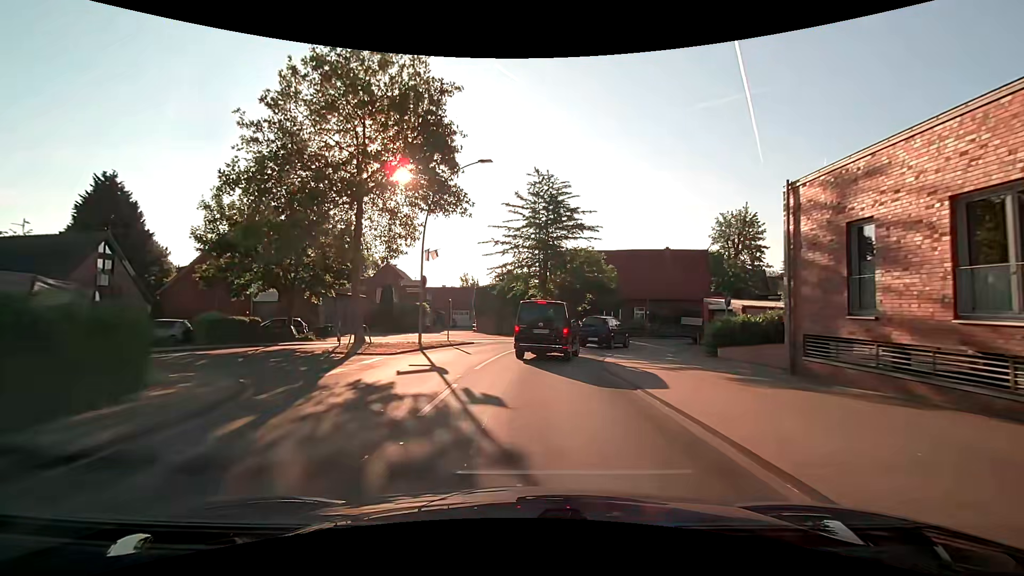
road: secondary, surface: asphalt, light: Day
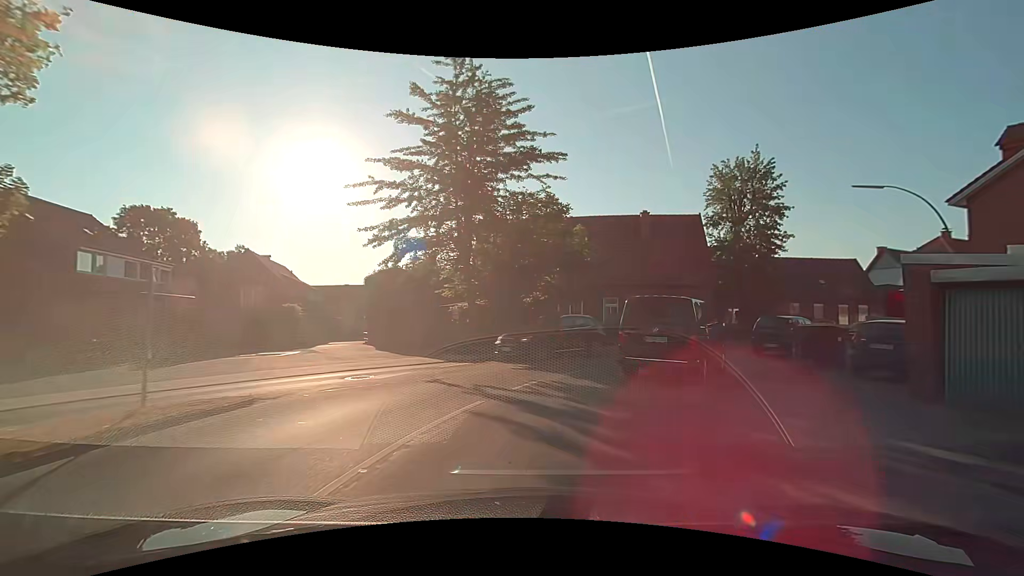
(+0.3, +17.9) m; +7°
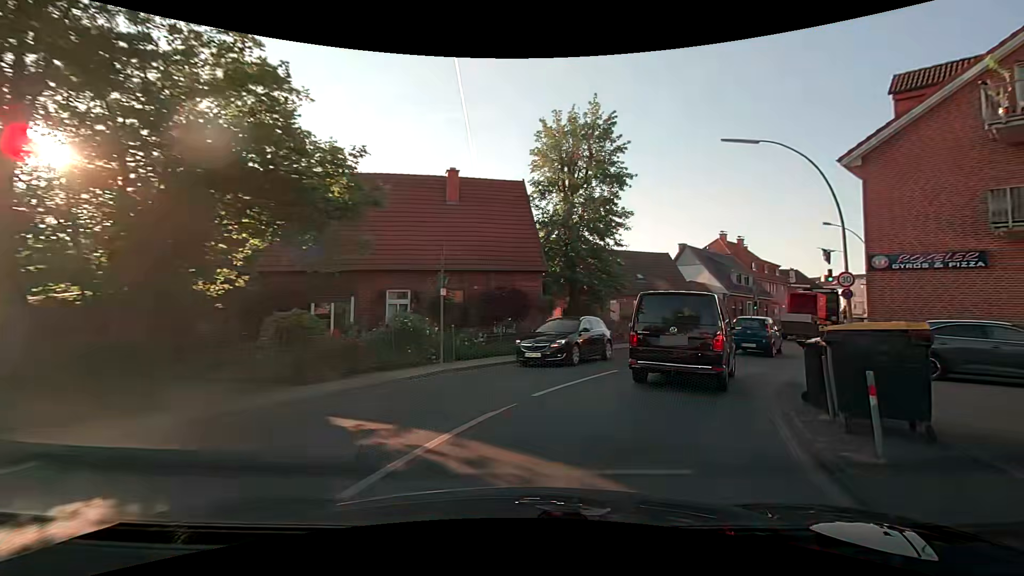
(+2.0, +11.5) m; +22°
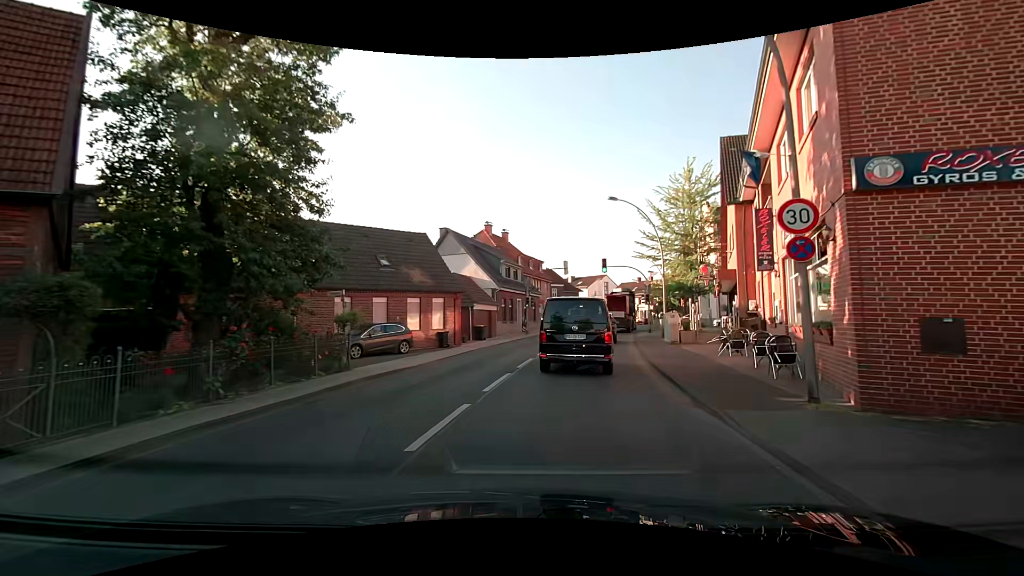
(+3.3, +13.3) m; +27°
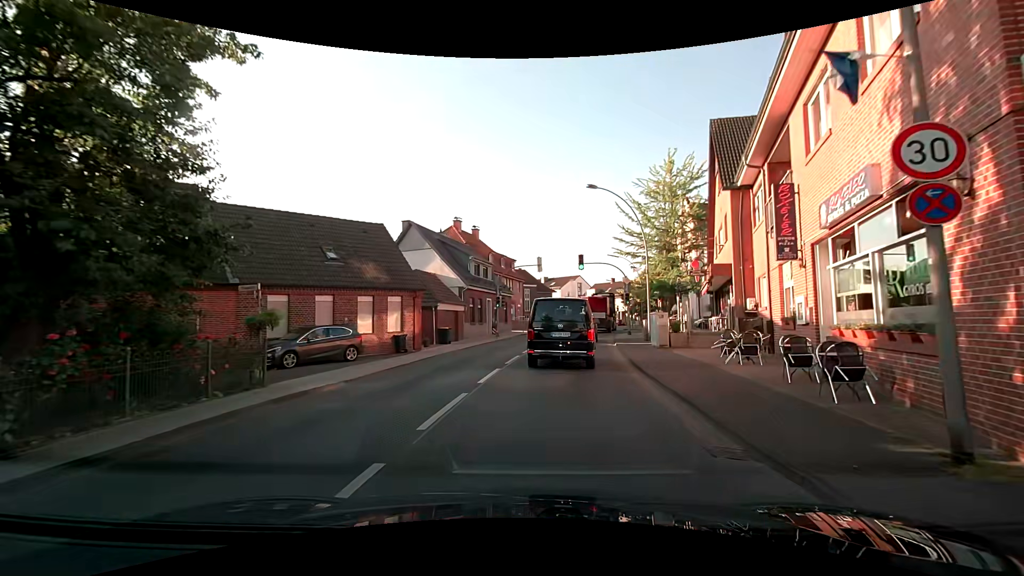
(+0.1, +3.4) m; +2°
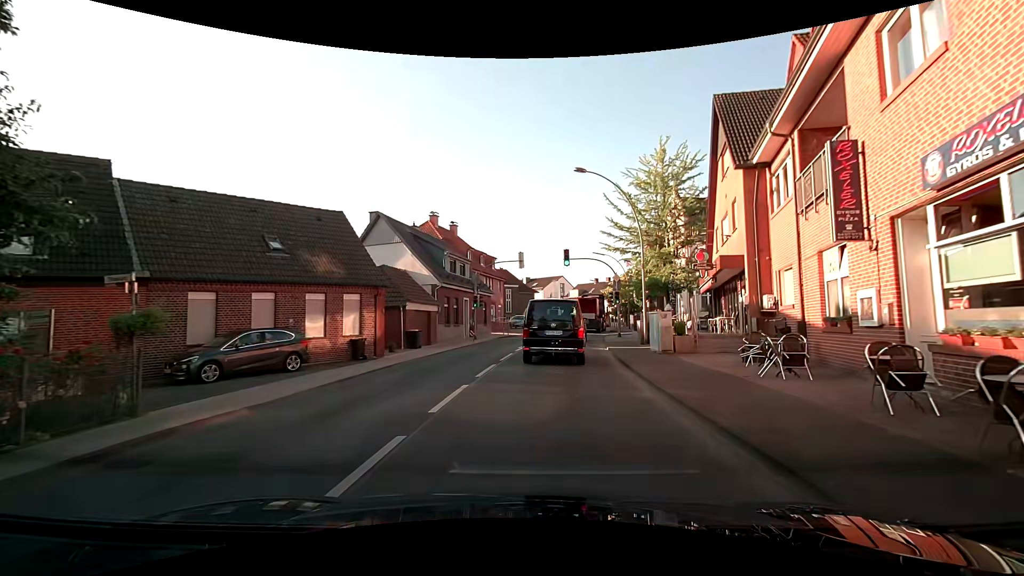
(+0.1, +3.5) m; +2°
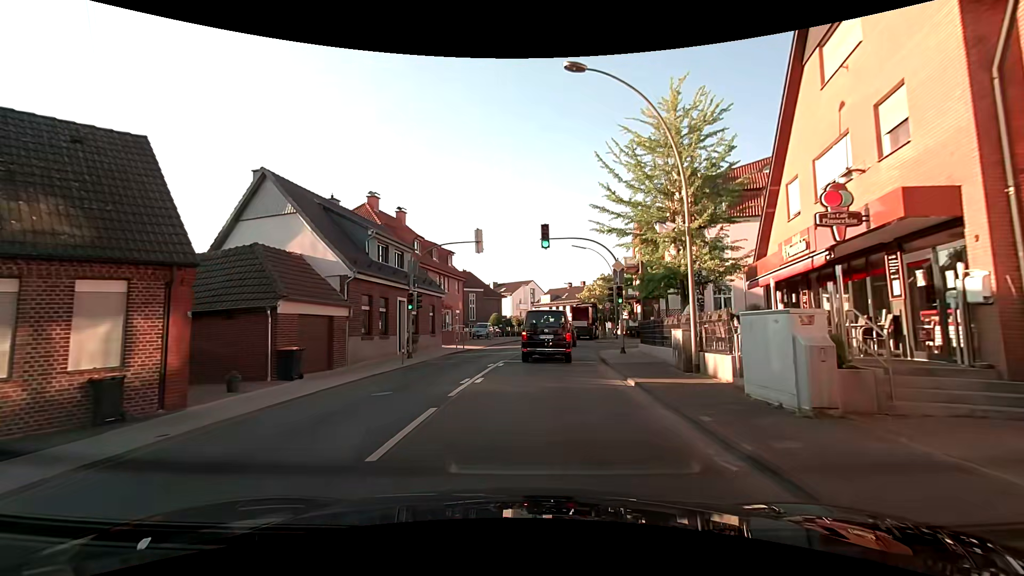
(+0.5, +11.2) m; +6°
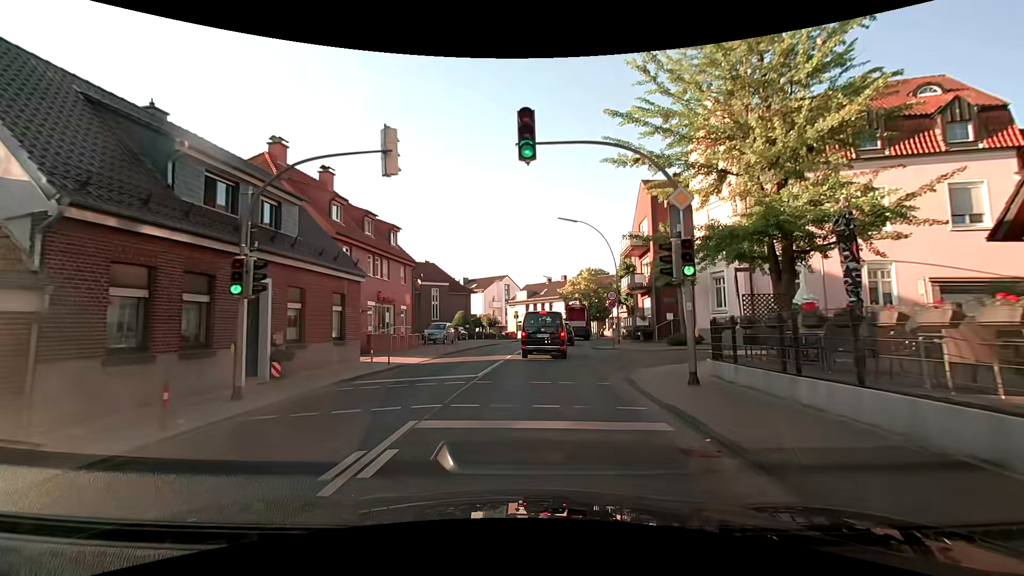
(0.0, +12.5) m; 0°
